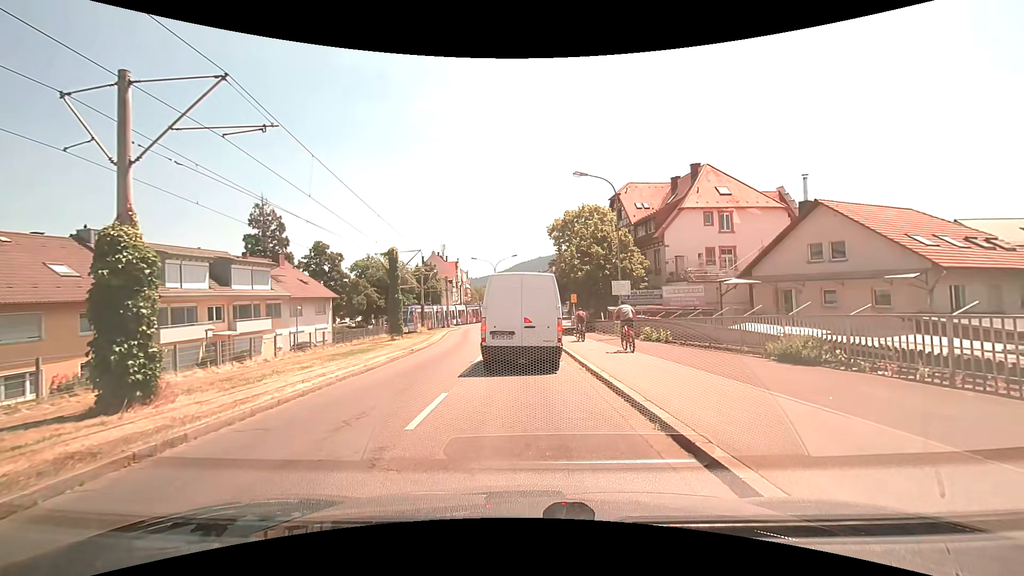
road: tertiary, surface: asphalt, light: Day
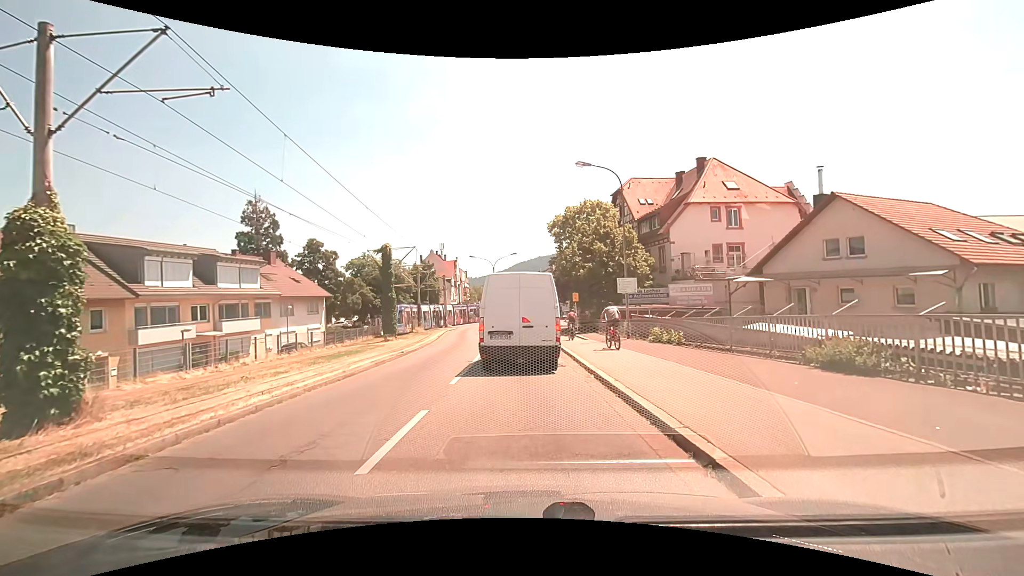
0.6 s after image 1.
(0.0, +1.7) m; -2°
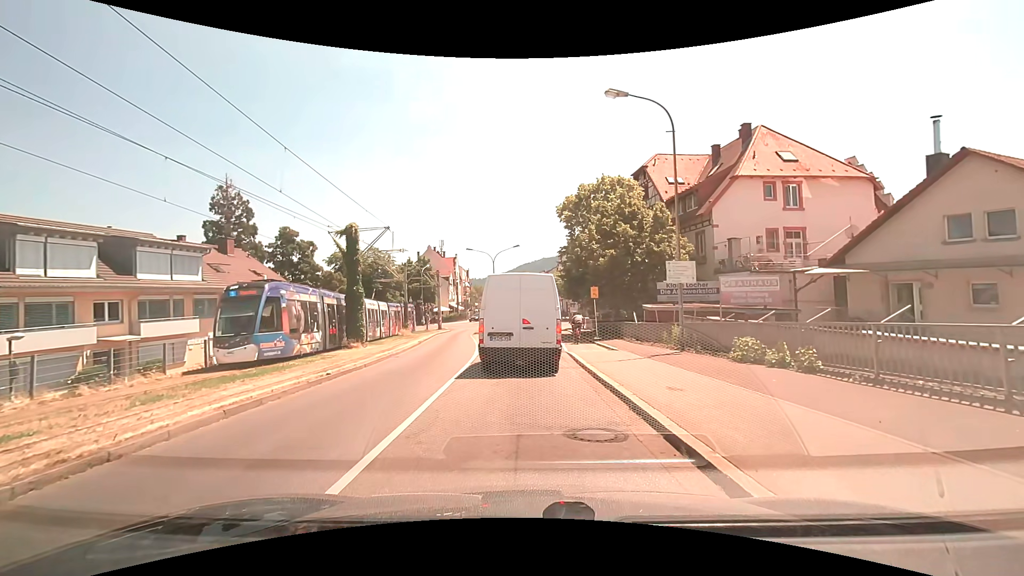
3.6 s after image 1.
(+0.1, +8.4) m; 0°
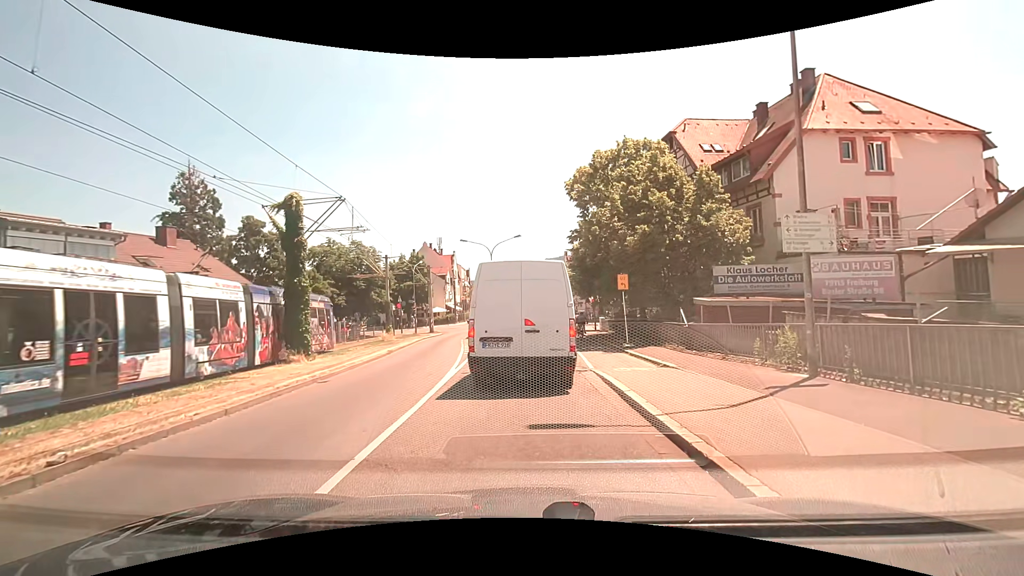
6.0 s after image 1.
(0.0, +7.7) m; +1°
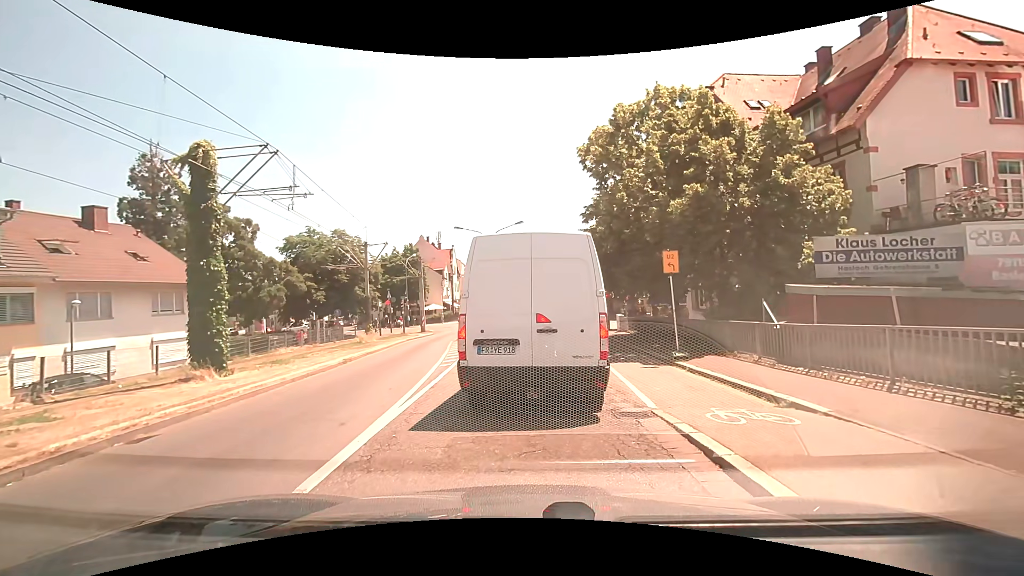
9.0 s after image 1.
(-0.2, +6.2) m; -2°
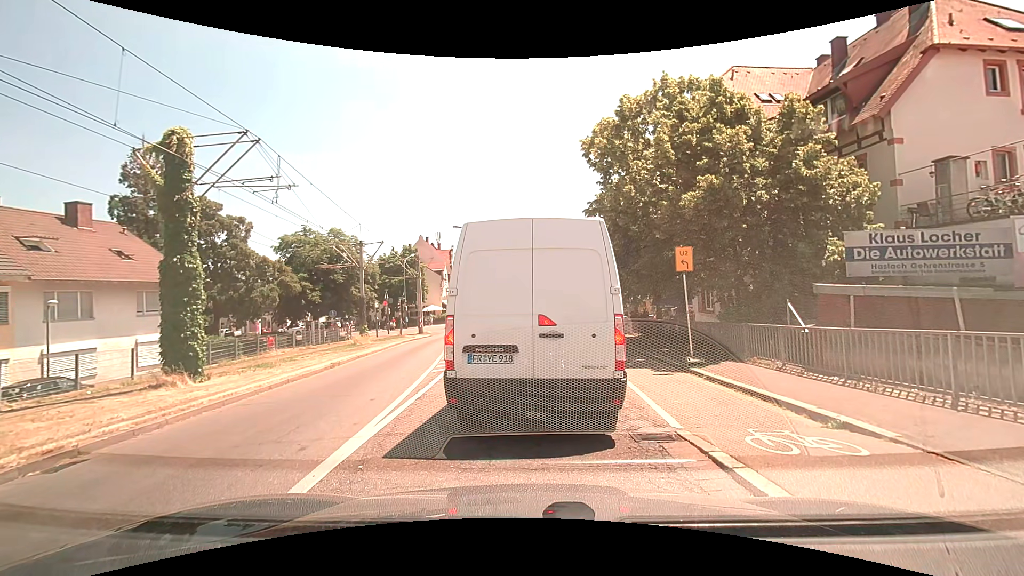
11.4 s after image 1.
(0.0, +1.2) m; 0°
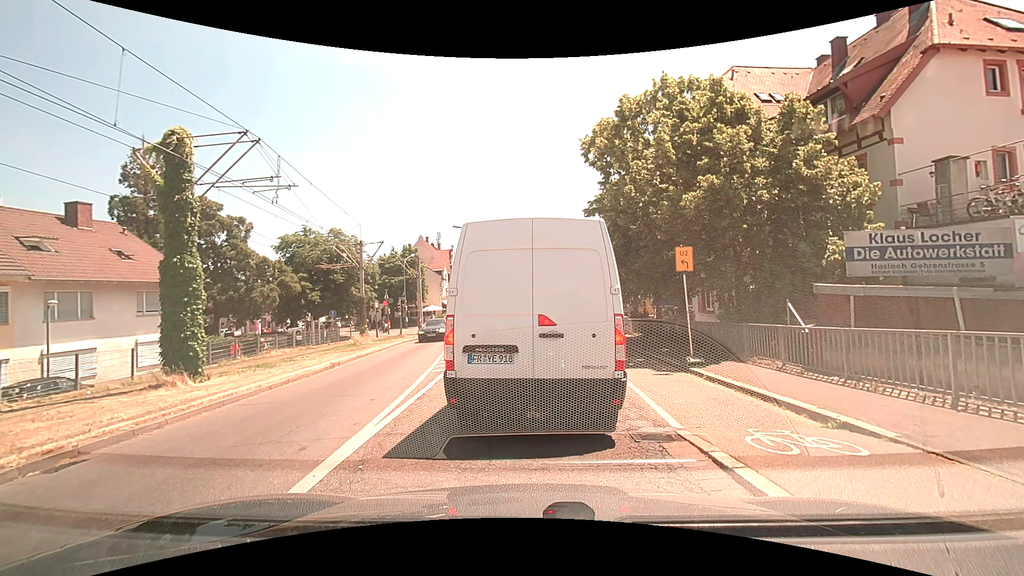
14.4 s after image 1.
(0.0, 0.0) m; 0°
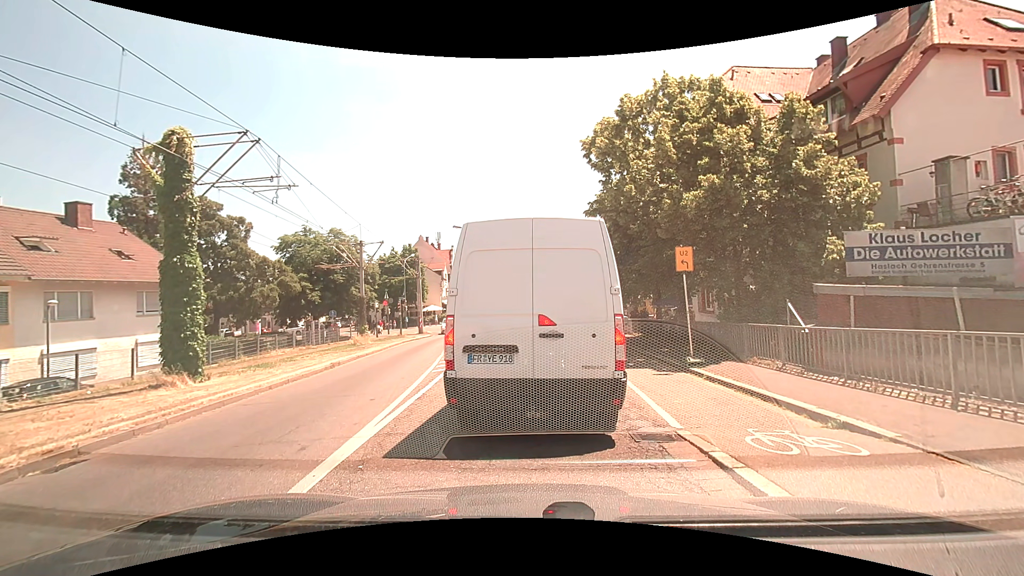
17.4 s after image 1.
(0.0, 0.0) m; 0°
